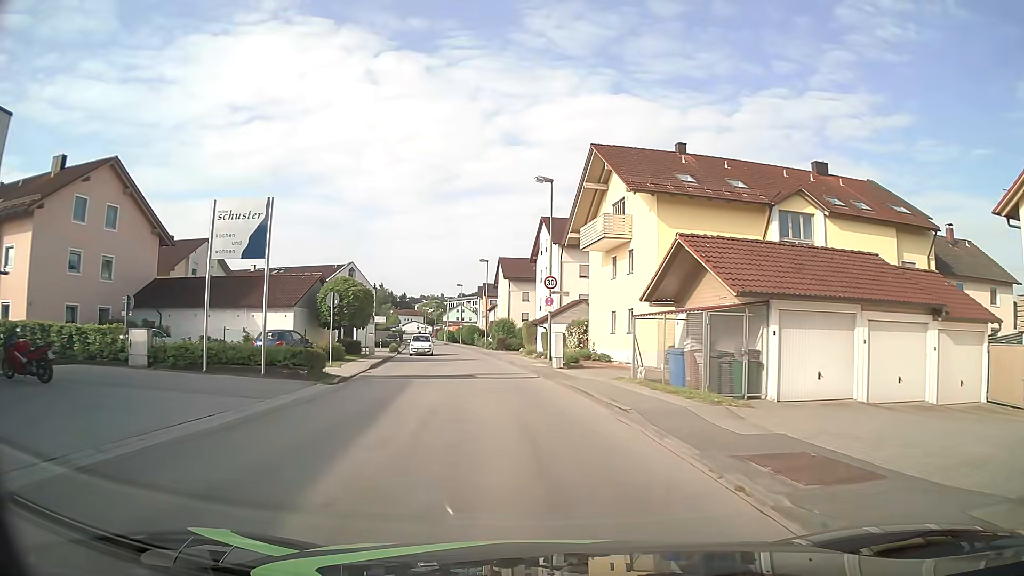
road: unclassified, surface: asphalt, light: Day
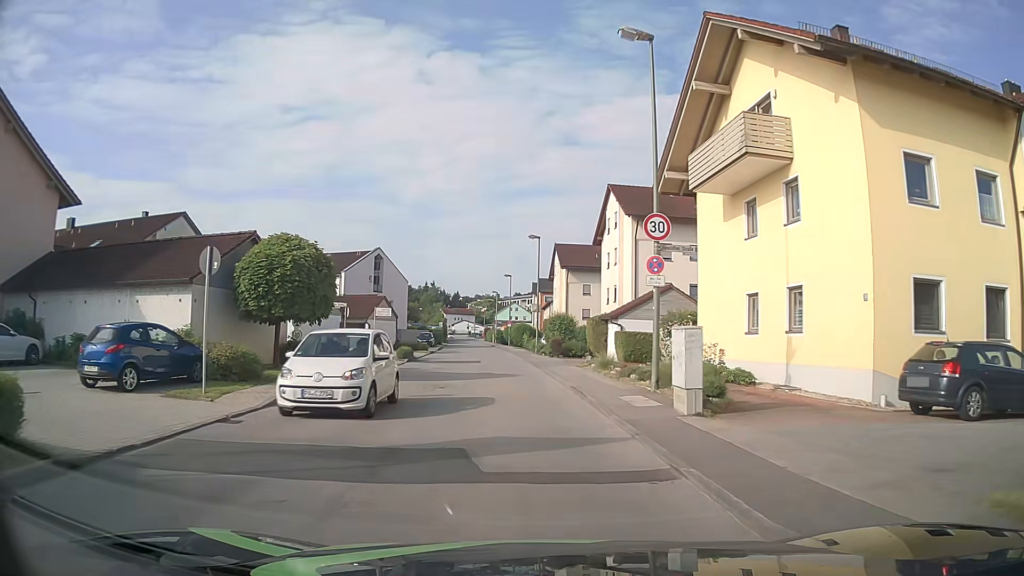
(-0.4, +15.0) m; -4°
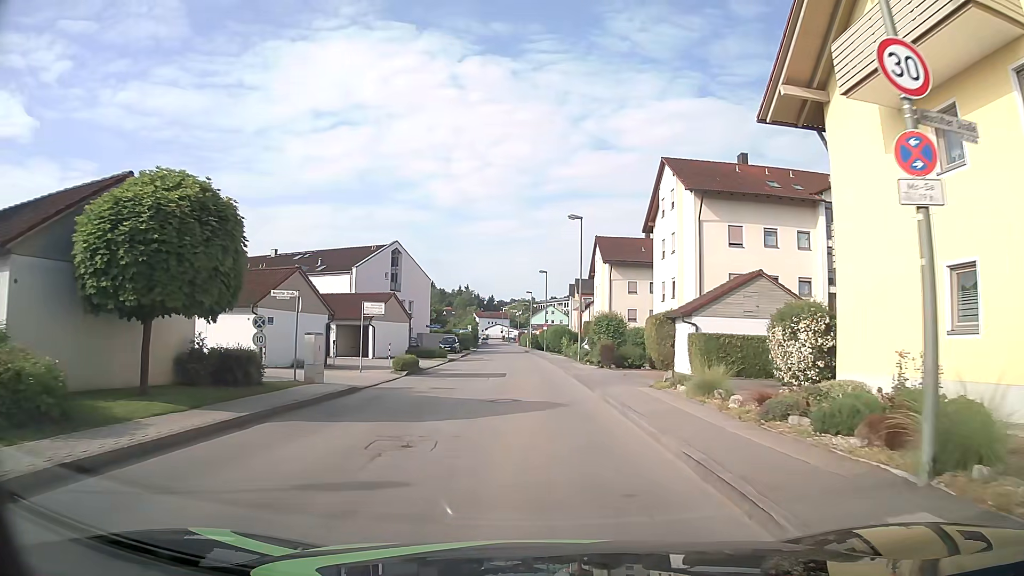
(-0.3, +9.2) m; -3°
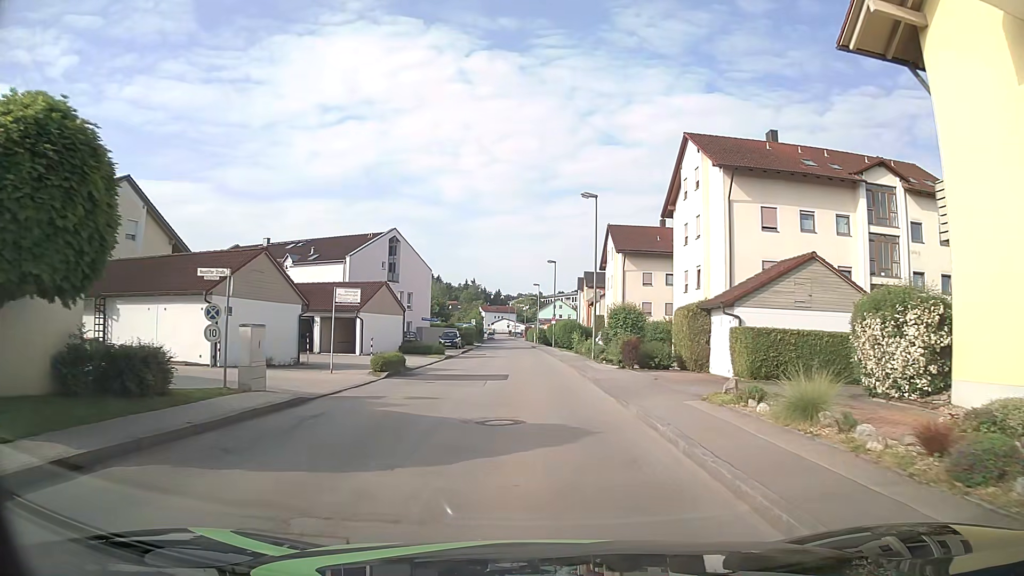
(-0.1, +4.7) m; -2°
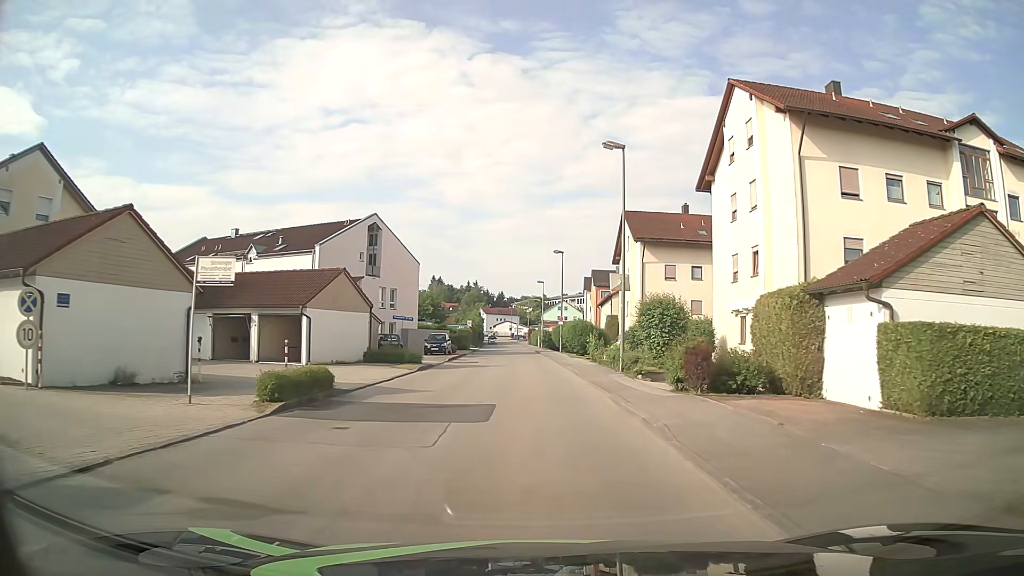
(+0.2, +9.4) m; 0°
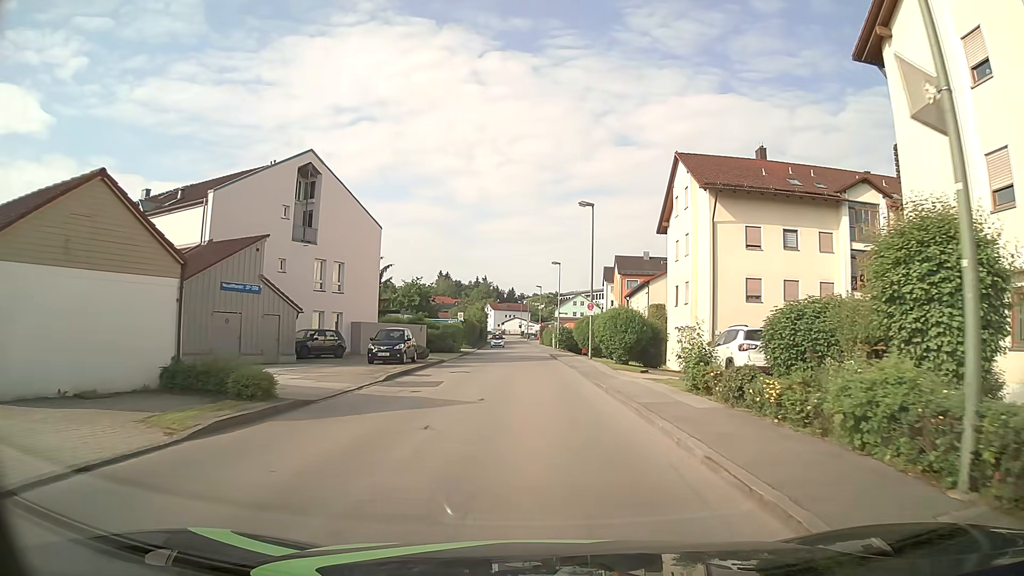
(+0.1, +19.0) m; 0°
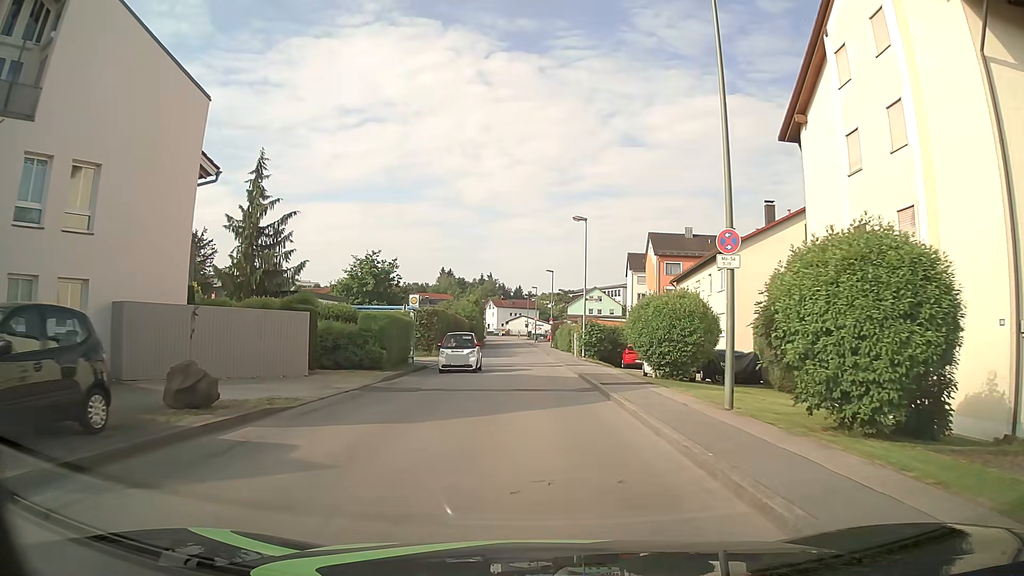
(-0.2, +24.0) m; -1°
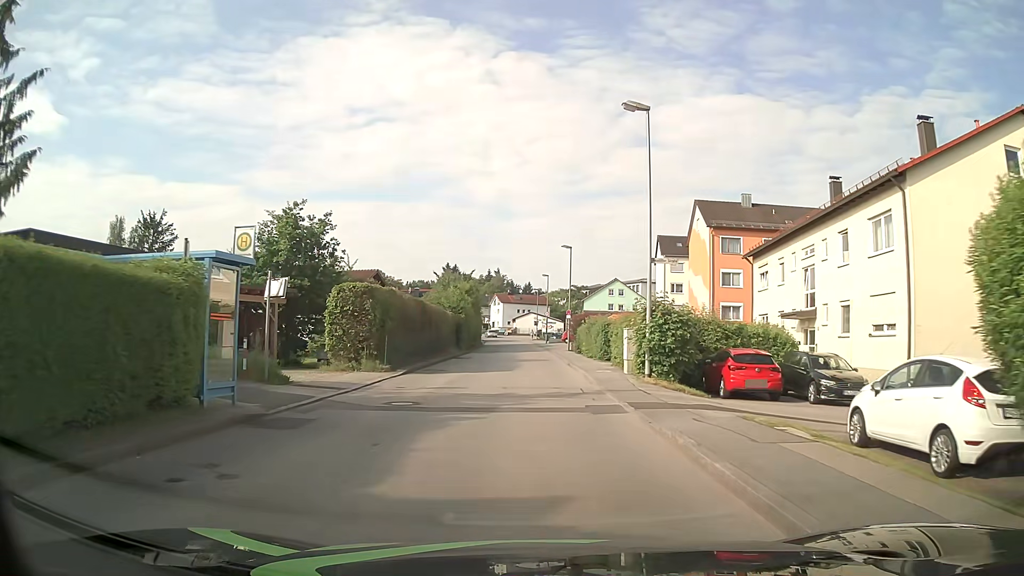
(0.0, +19.2) m; -1°
(0, +10) (0, +20) (0, +30) (0, +40) (0, +50) (0, +60) (-1, +70) (-1, +80) (-1, +90) (-2, +100) m
